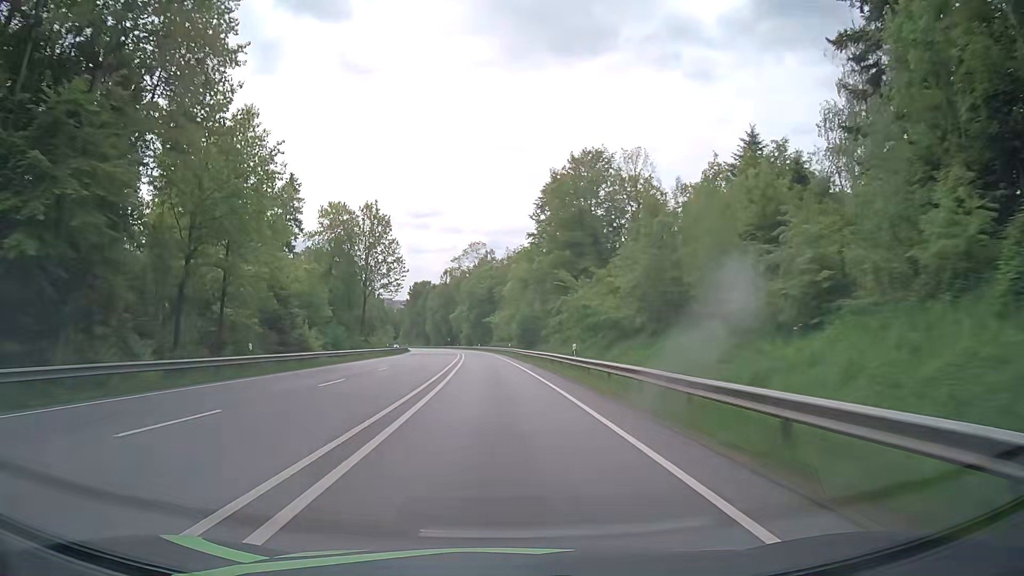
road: primary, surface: asphalt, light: Day
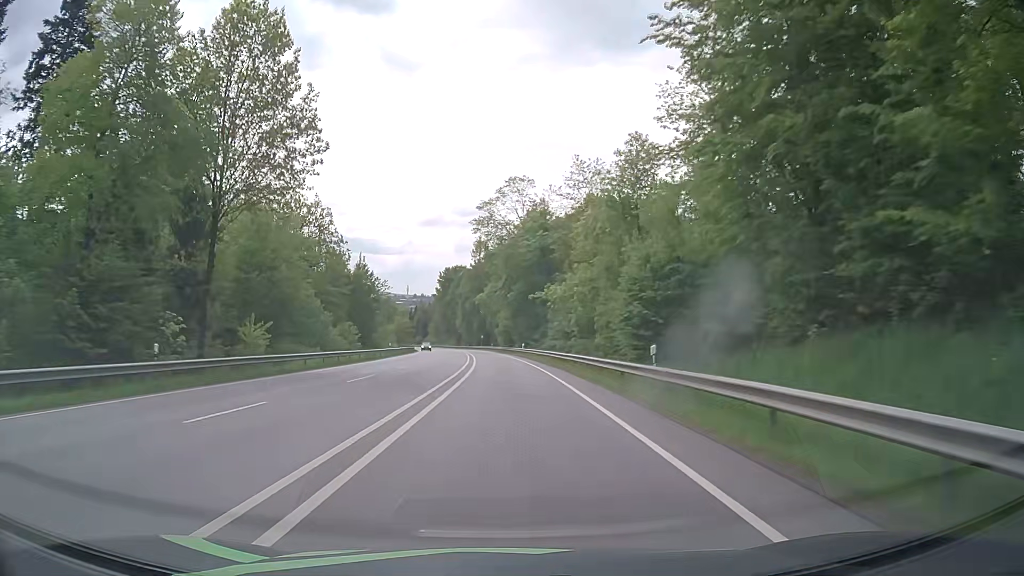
(-2.0, +58.9) m; -4°
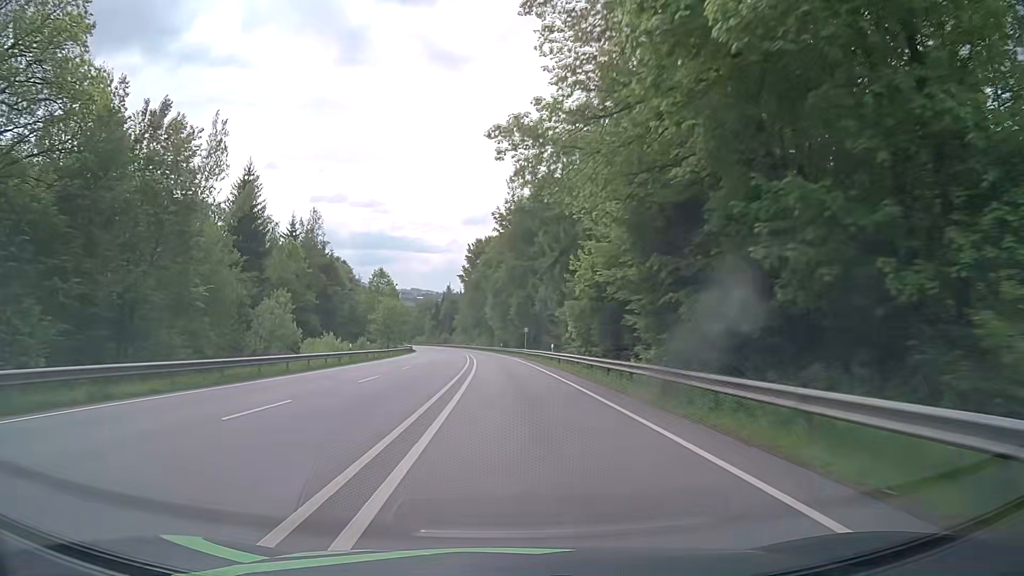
(-2.3, +72.2) m; -4°
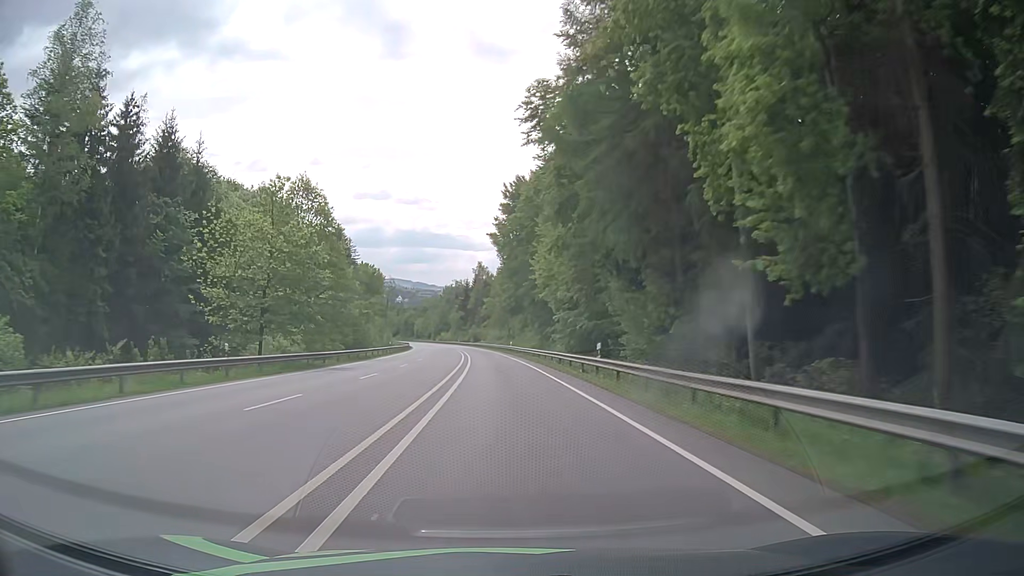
(-2.2, +71.3) m; -4°
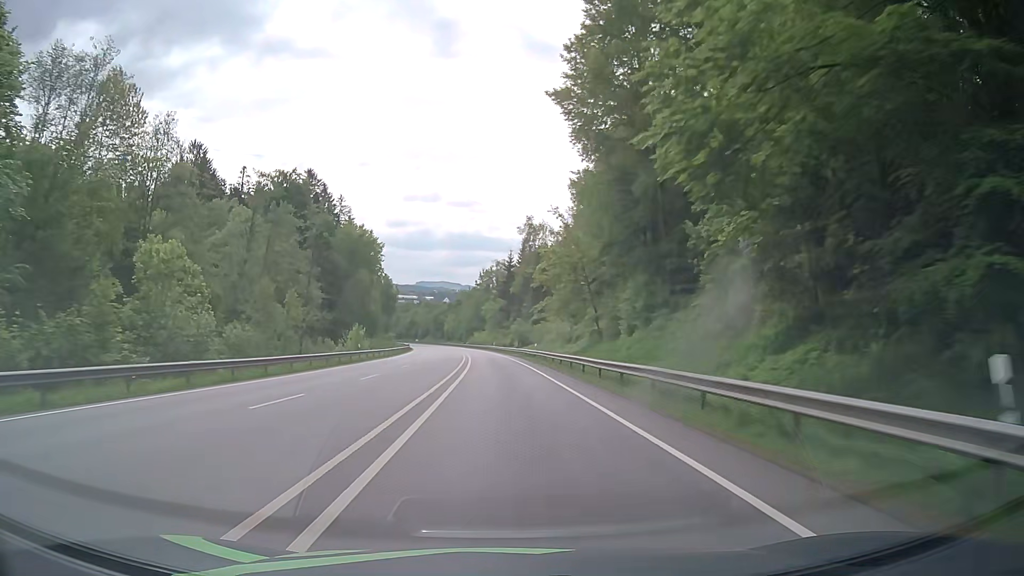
(-2.7, +72.7) m; -4°
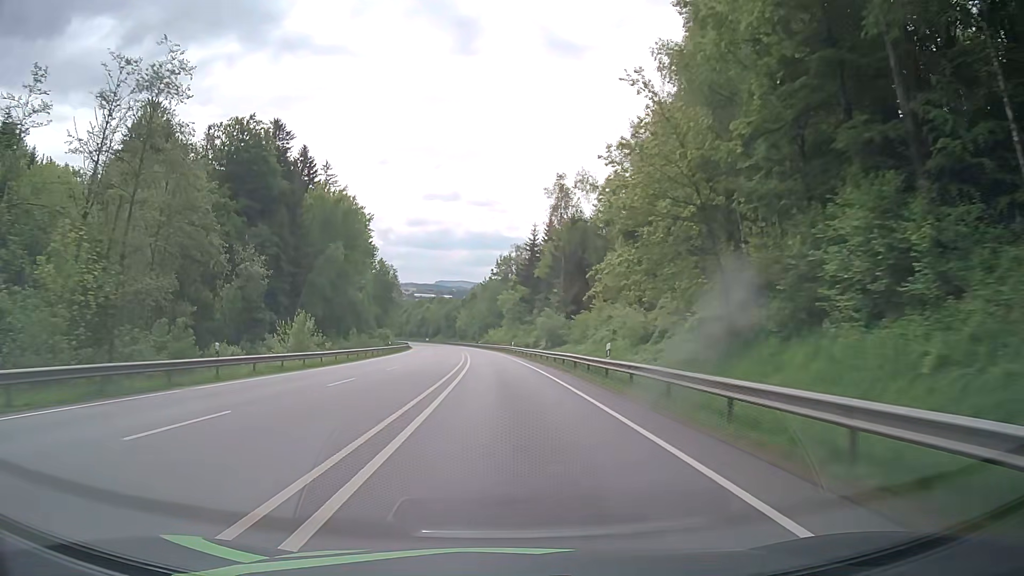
(-0.4, +29.6) m; -2°
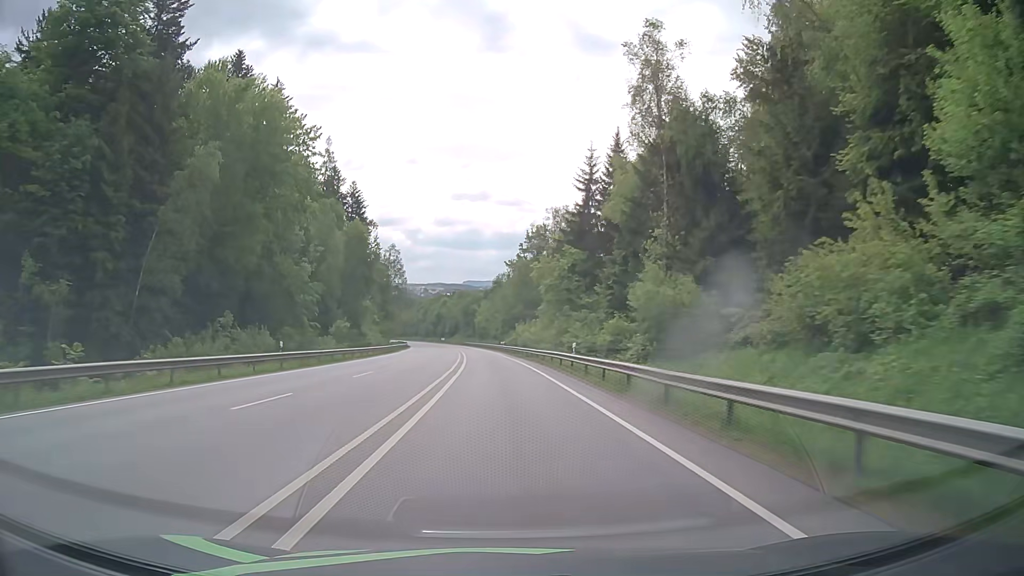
(-0.9, +44.3) m; -2°
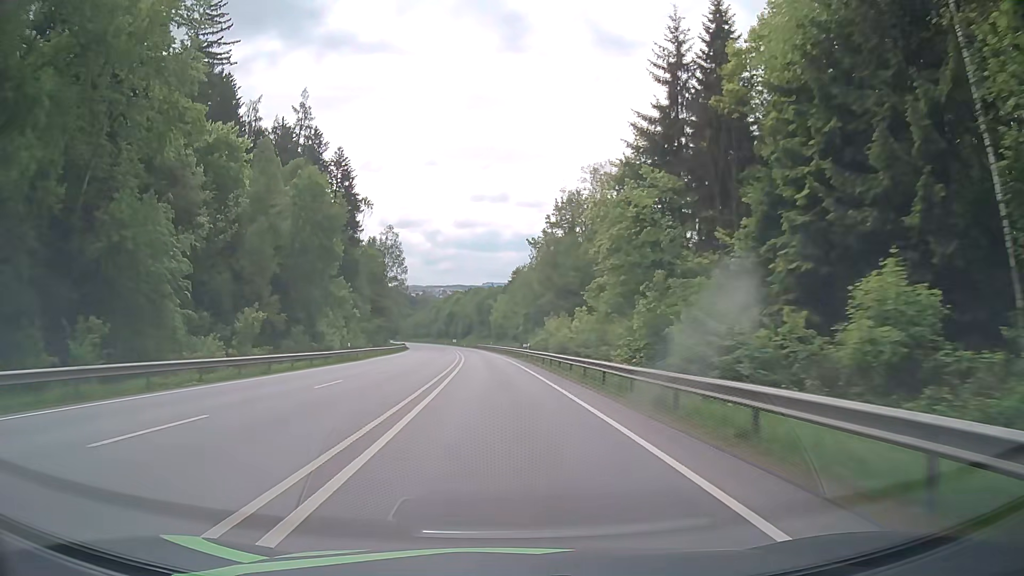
(-0.4, +29.4) m; -2°
(0, +10) (0, +20) (0, +30) (-1, +40) (-1, +50) (-2, +60) (-3, +70) (-4, +80) (-5, +90) (-6, +100) m
